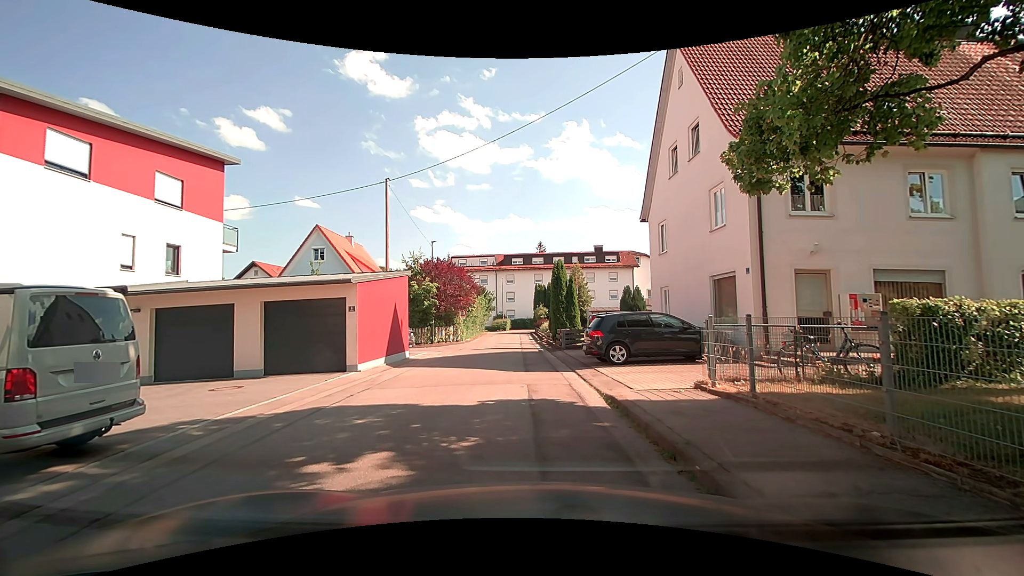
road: residential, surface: asphalt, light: Day
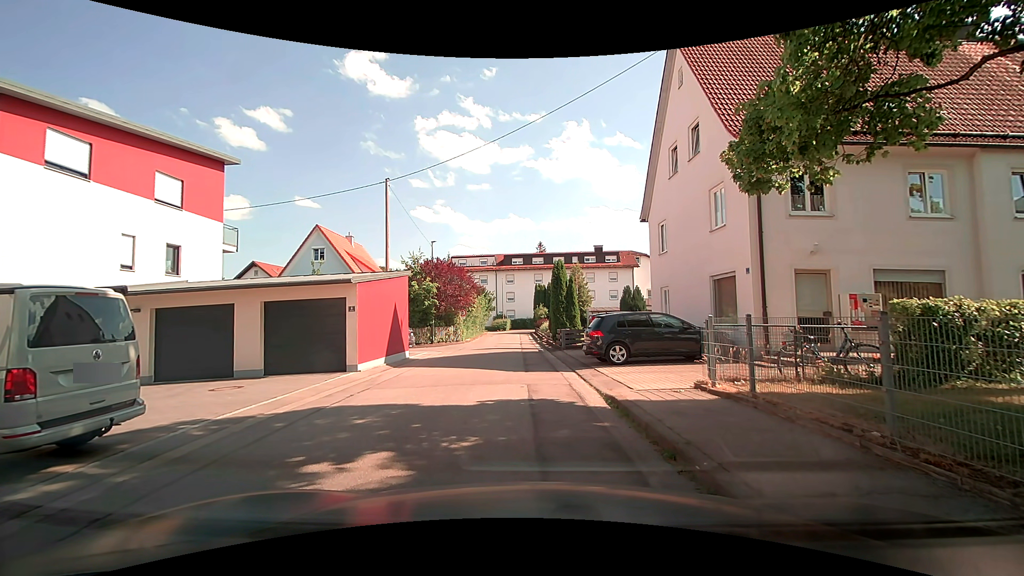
(0.0, 0.0) m; 0°
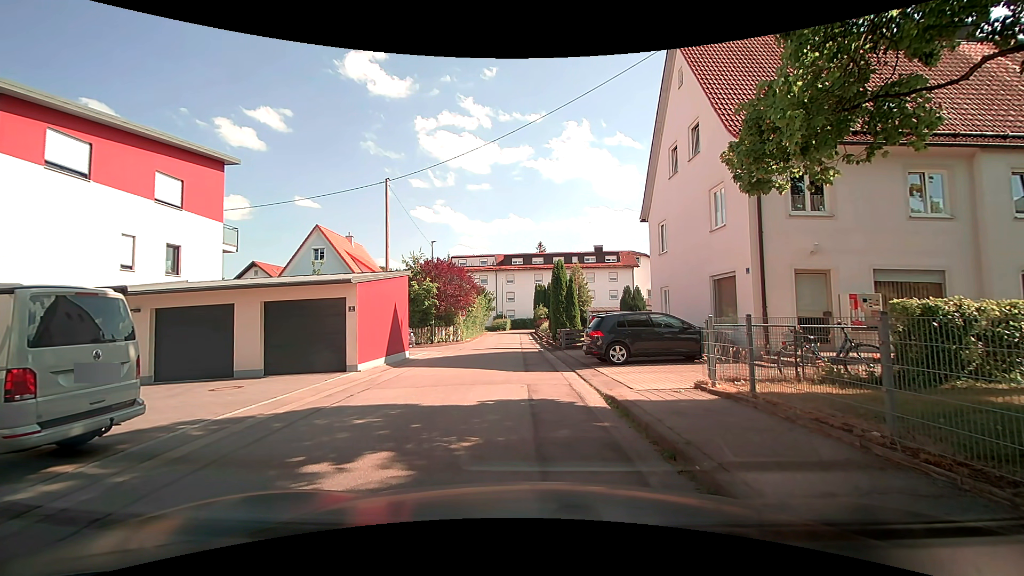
(0.0, 0.0) m; 0°
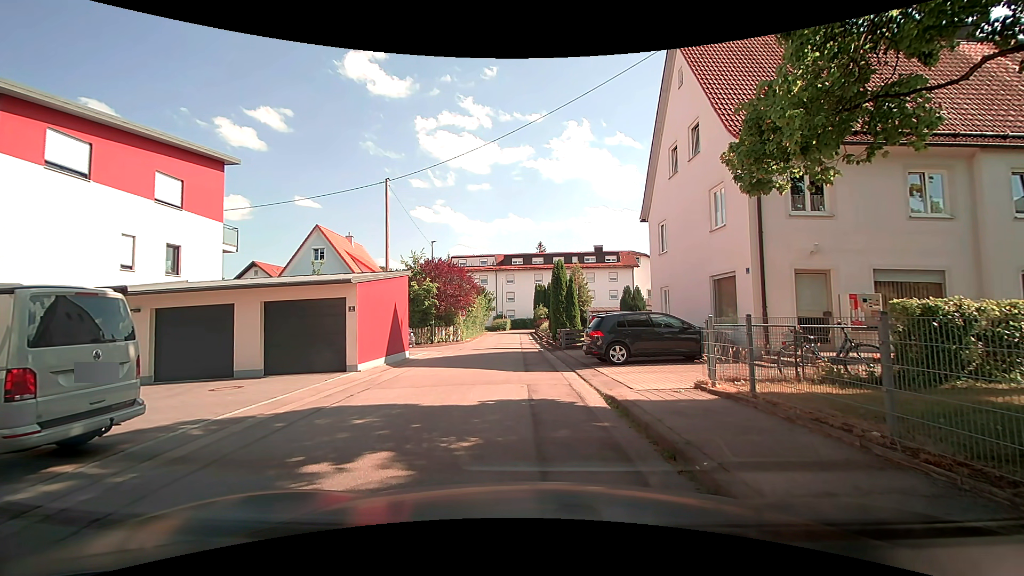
(0.0, 0.0) m; 0°
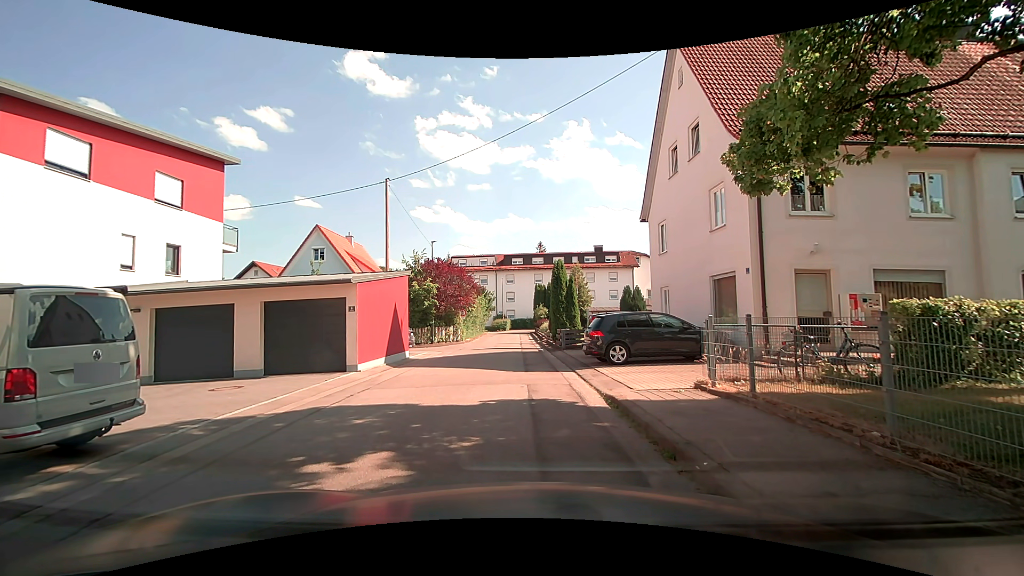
(0.0, 0.0) m; 0°
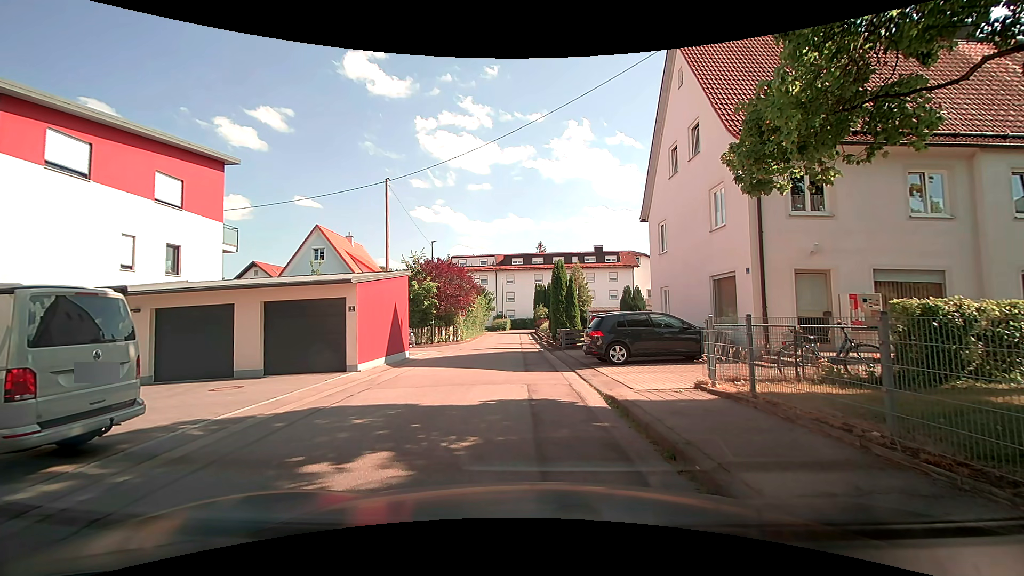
(0.0, 0.0) m; 0°
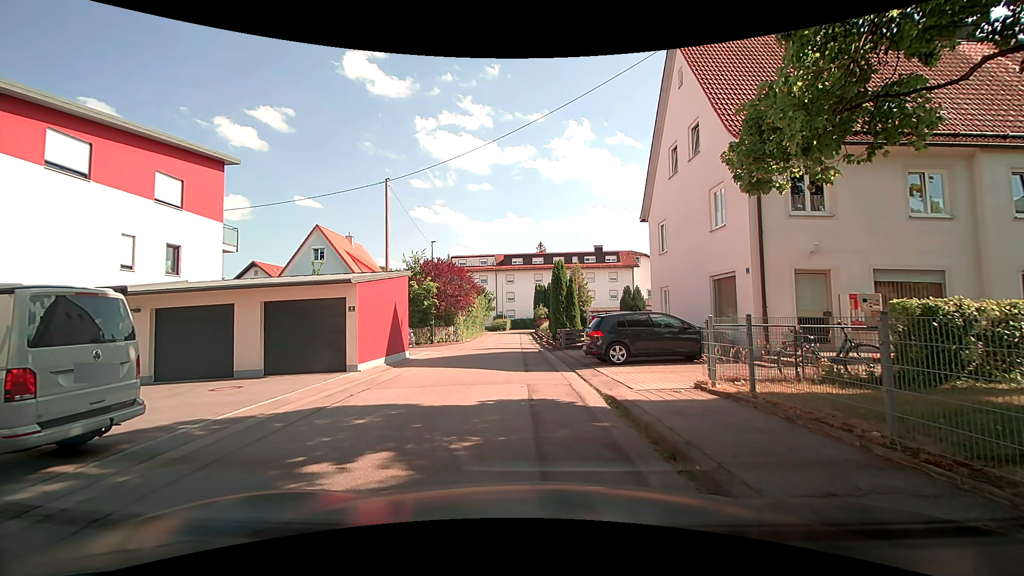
(0.0, 0.0) m; 0°
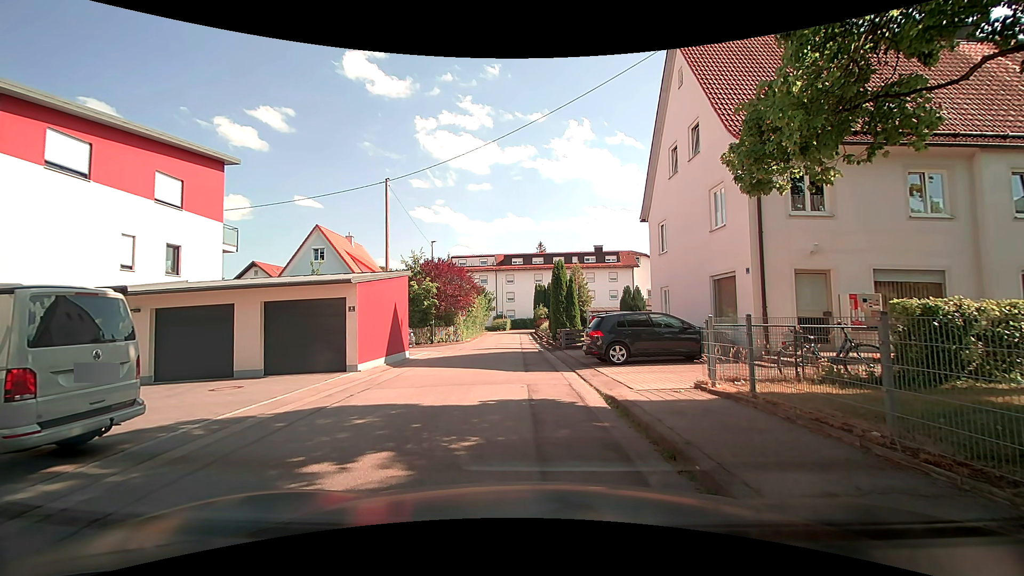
(0.0, 0.0) m; 0°
